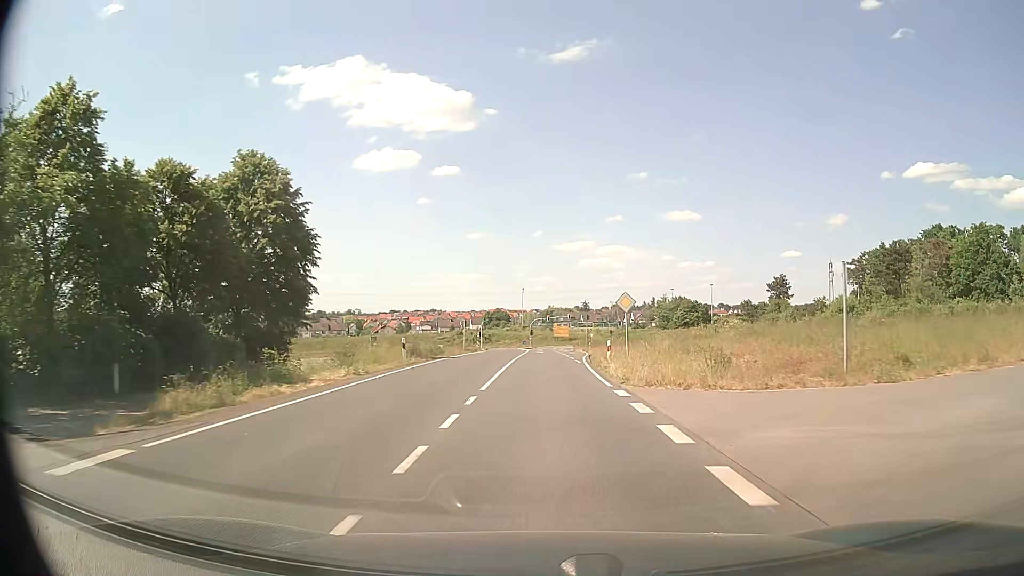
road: secondary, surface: asphalt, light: Day
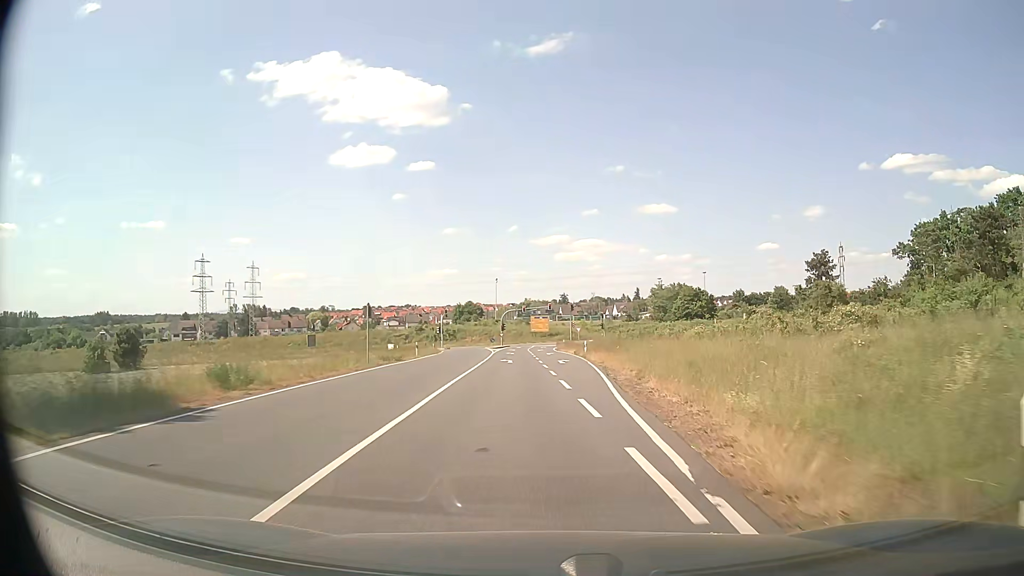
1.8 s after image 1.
(+0.3, +26.8) m; +2°
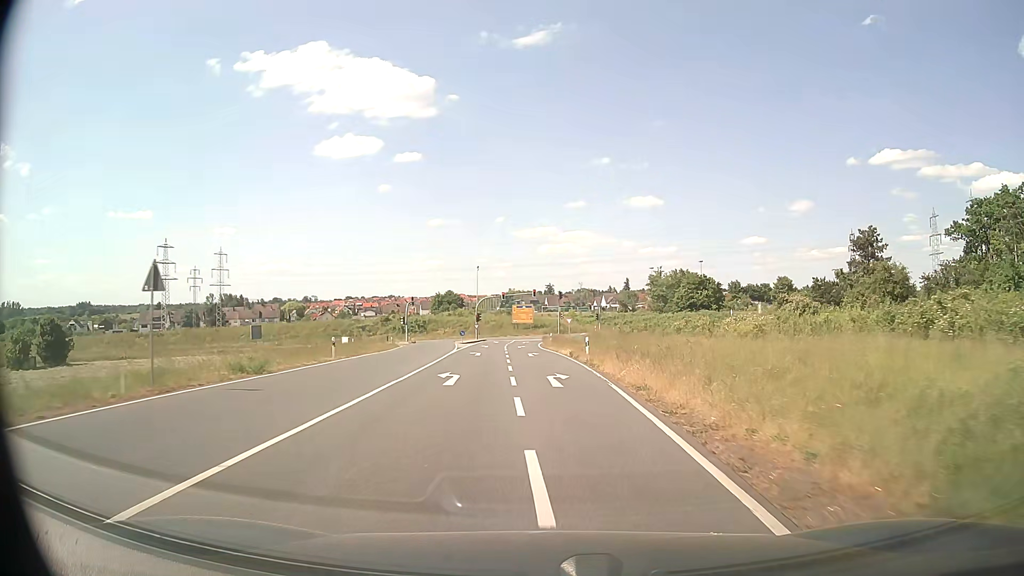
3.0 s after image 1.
(+0.3, +18.0) m; +2°
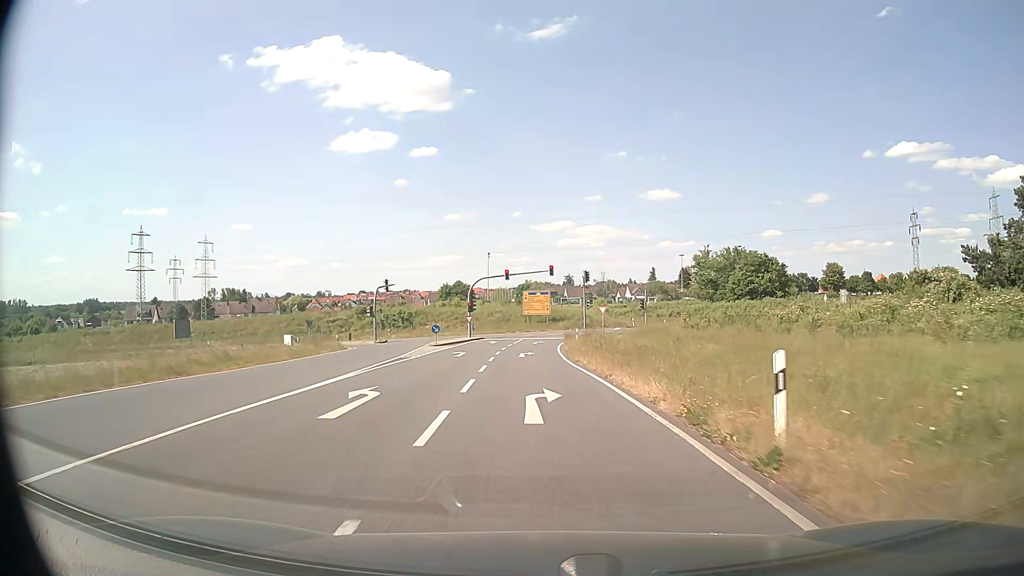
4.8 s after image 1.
(-0.2, +27.1) m; -2°
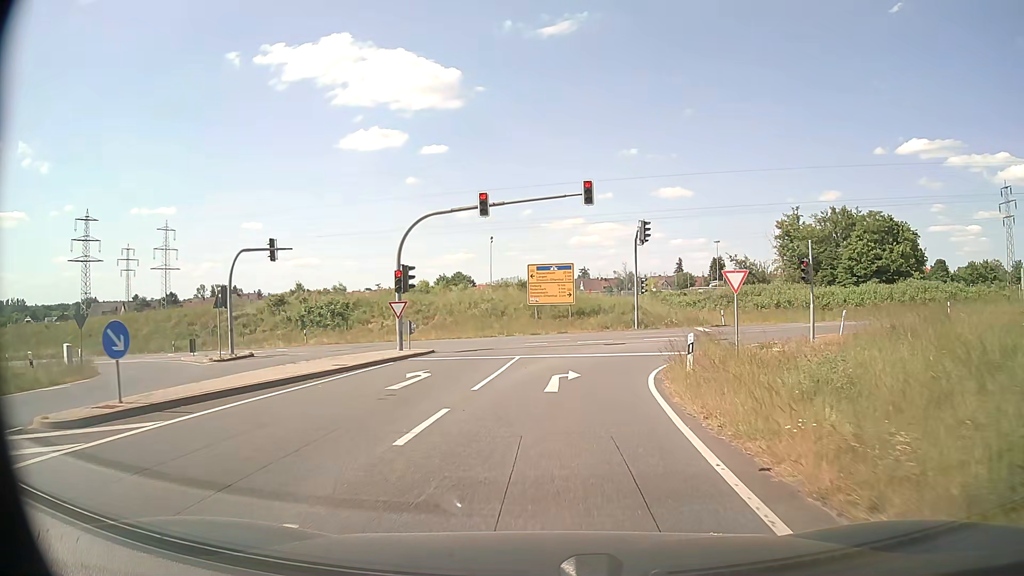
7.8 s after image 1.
(-0.5, +35.4) m; -1°
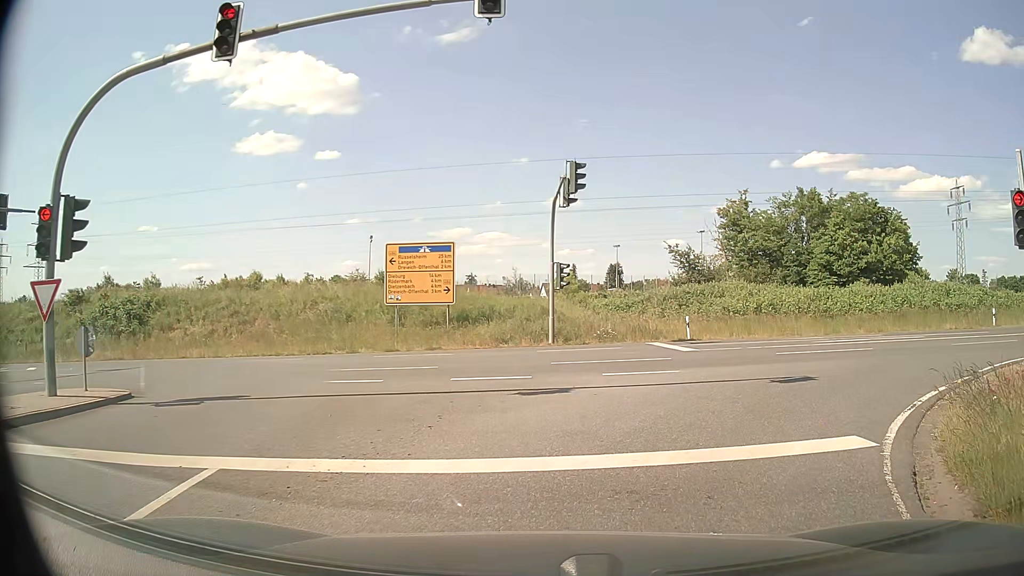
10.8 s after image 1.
(+0.7, +16.5) m; +9°
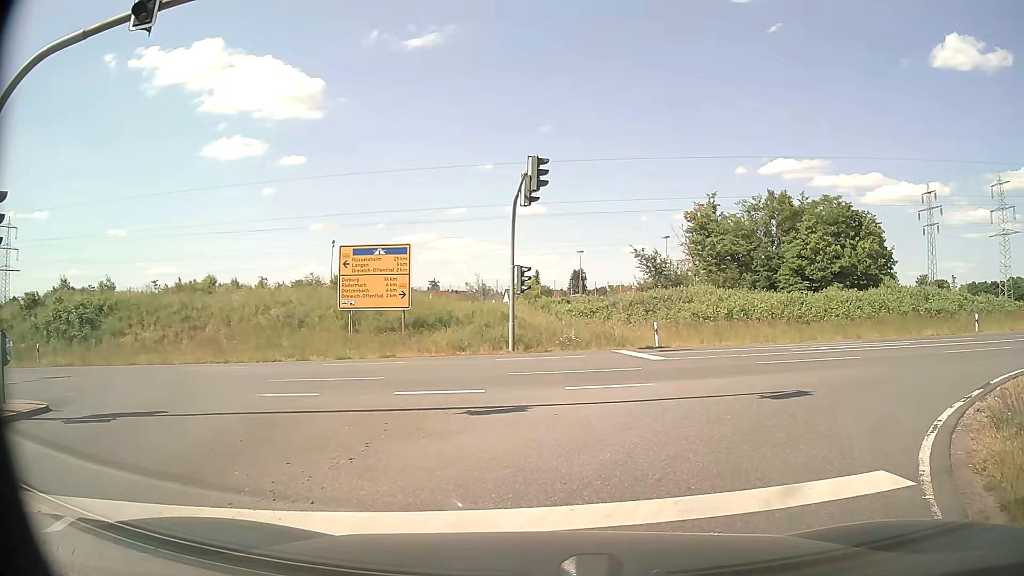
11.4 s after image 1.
(+0.1, +1.5) m; +4°
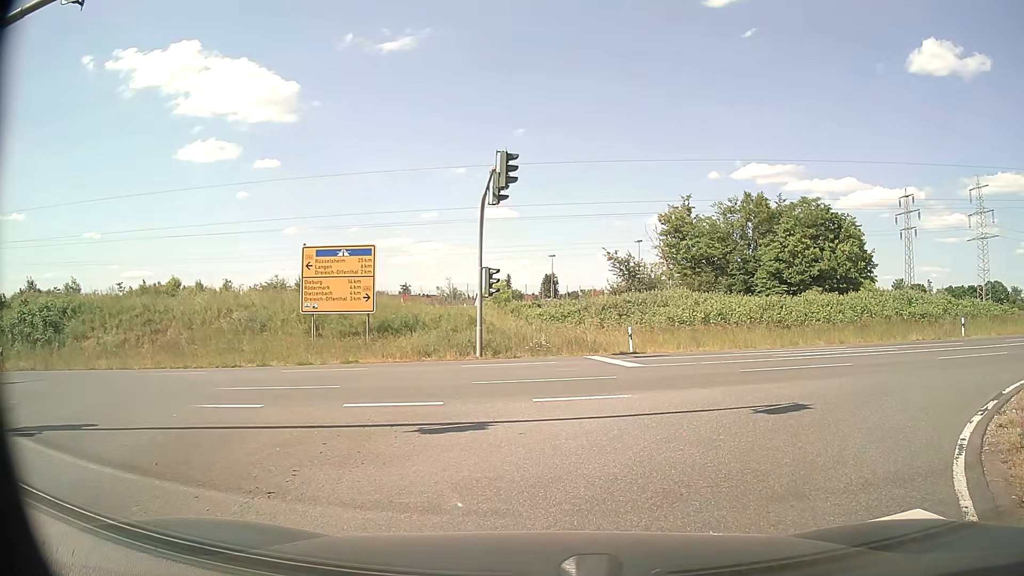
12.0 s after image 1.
(0.0, +1.2) m; +2°
(+2, +10) (+10, +15) (+20, +17) (+30, +18) (+40, +18) (+50, +19) (+60, +20) (+70, +20) (+80, +21) (+90, +22) m
